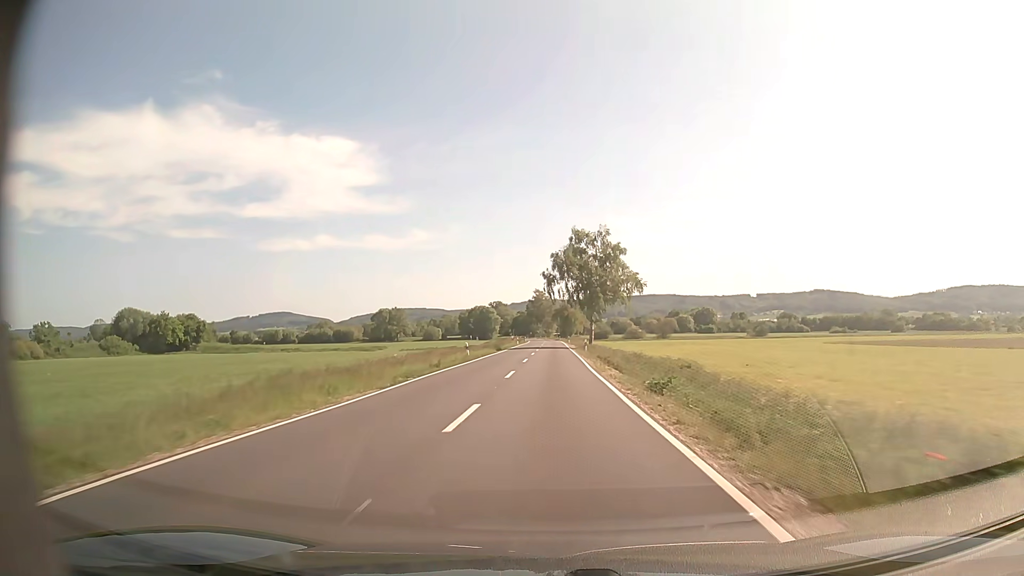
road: secondary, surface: asphalt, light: Day
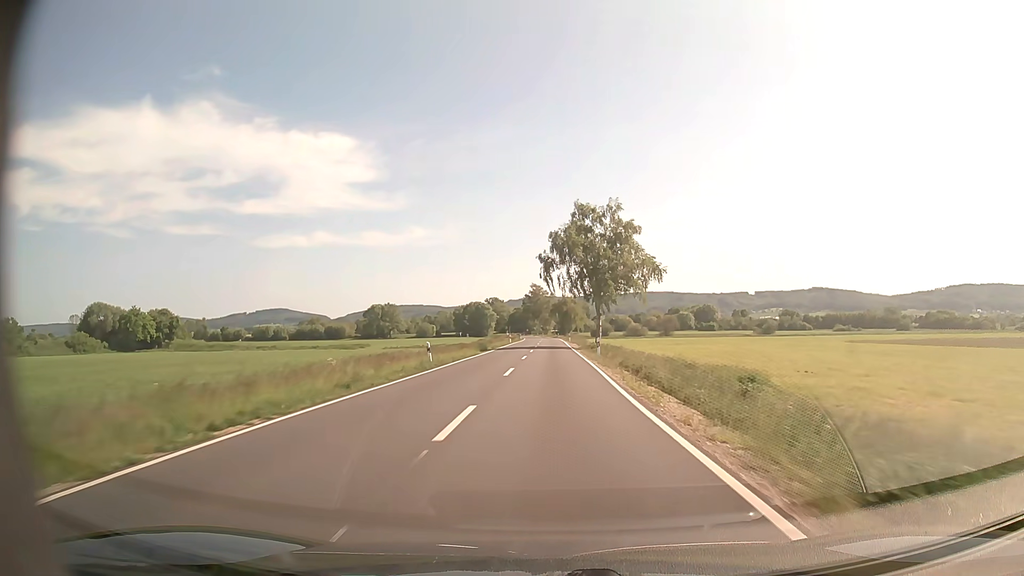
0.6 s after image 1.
(0.0, +13.2) m; 0°
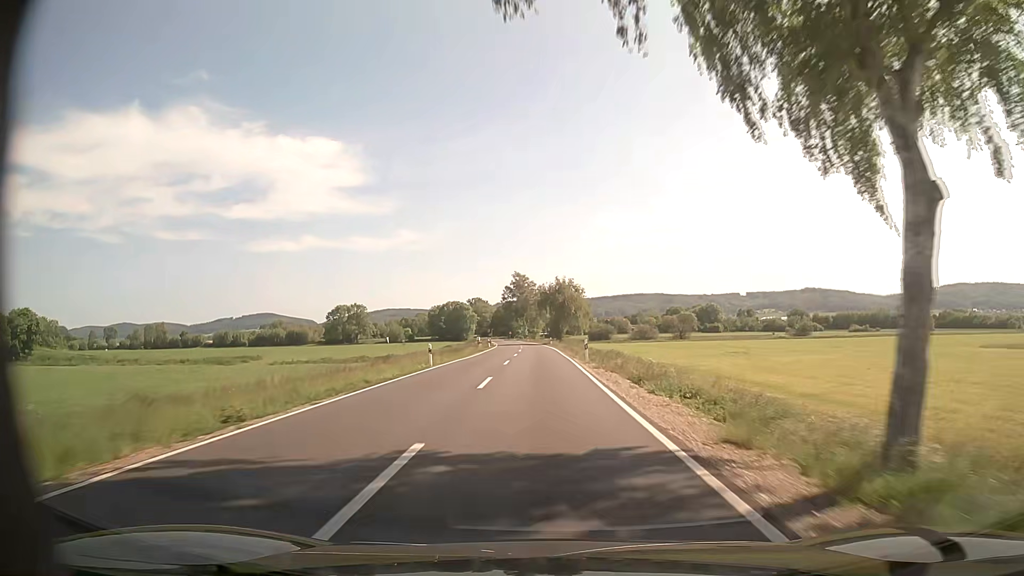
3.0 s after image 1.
(+0.4, +52.2) m; +1°
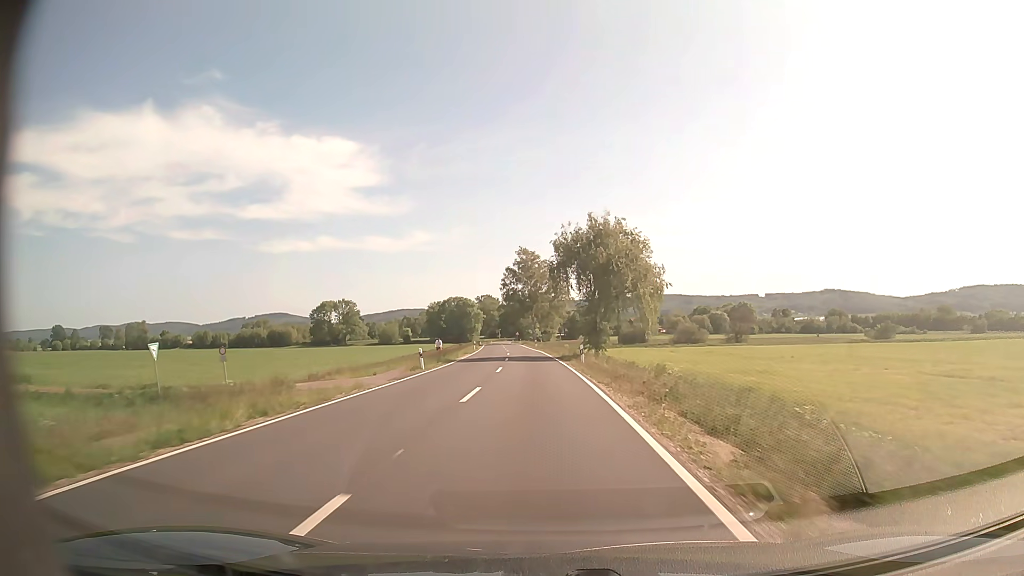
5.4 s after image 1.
(-0.4, +50.8) m; -1°
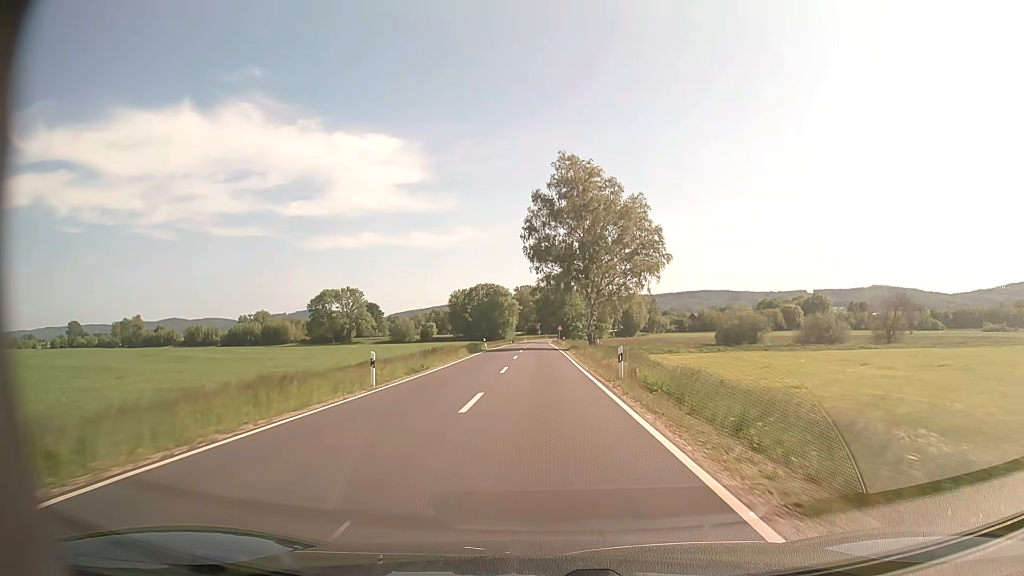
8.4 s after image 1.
(-2.2, +62.2) m; -4°
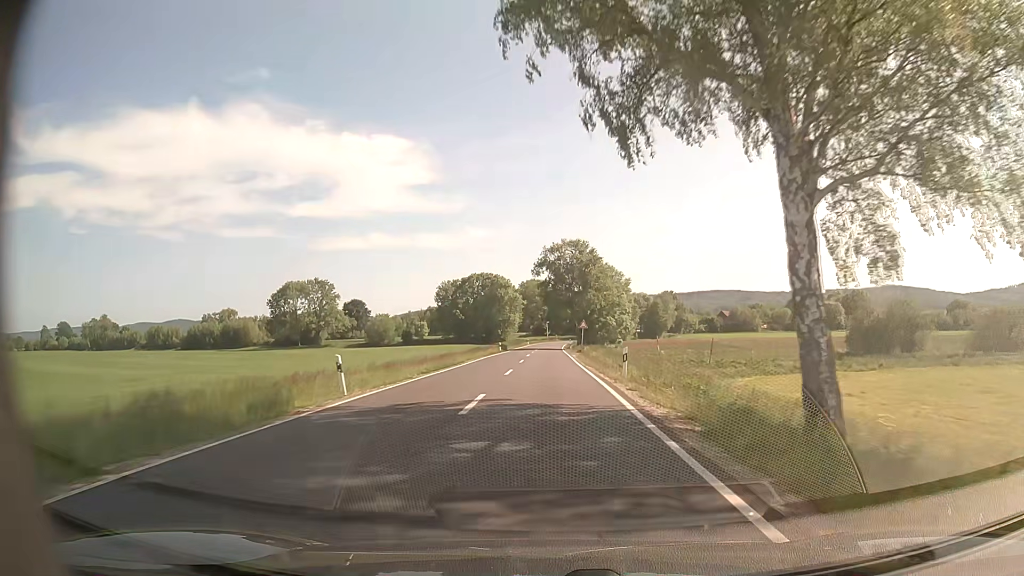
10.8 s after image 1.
(-0.4, +48.6) m; -1°
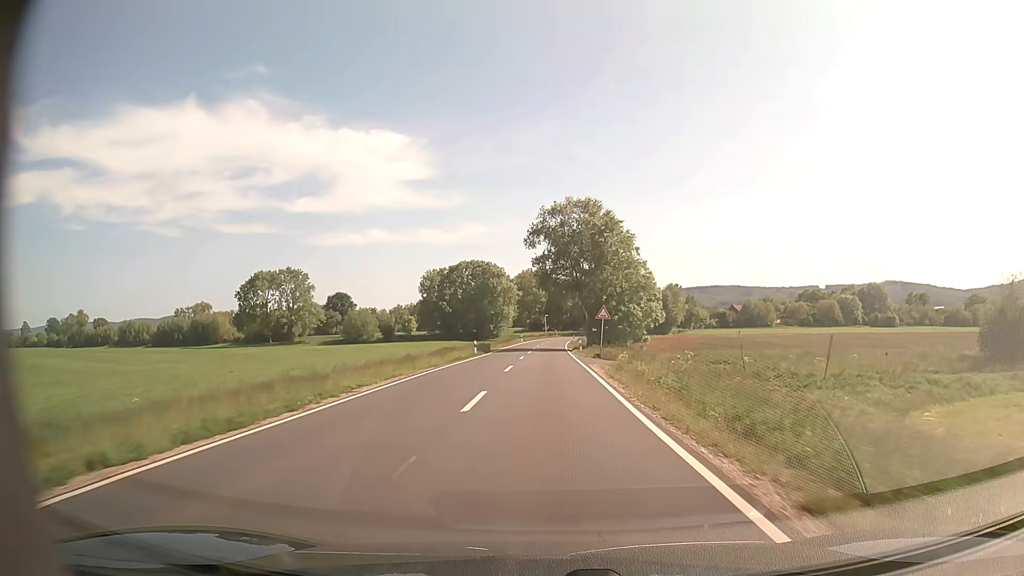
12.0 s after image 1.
(0.0, +23.7) m; 0°
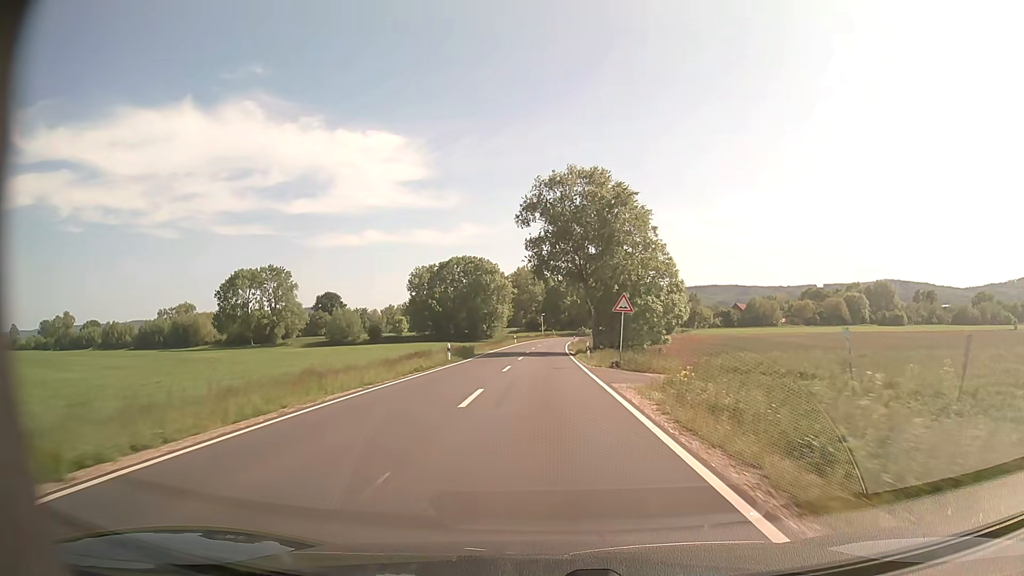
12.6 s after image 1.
(+0.1, +11.7) m; 0°
(0, +10) (0, +20) (0, +30) (0, +40) (0, +50) (0, +60) (+1, +70) (+1, +80) (+2, +90) (+2, +100) m
